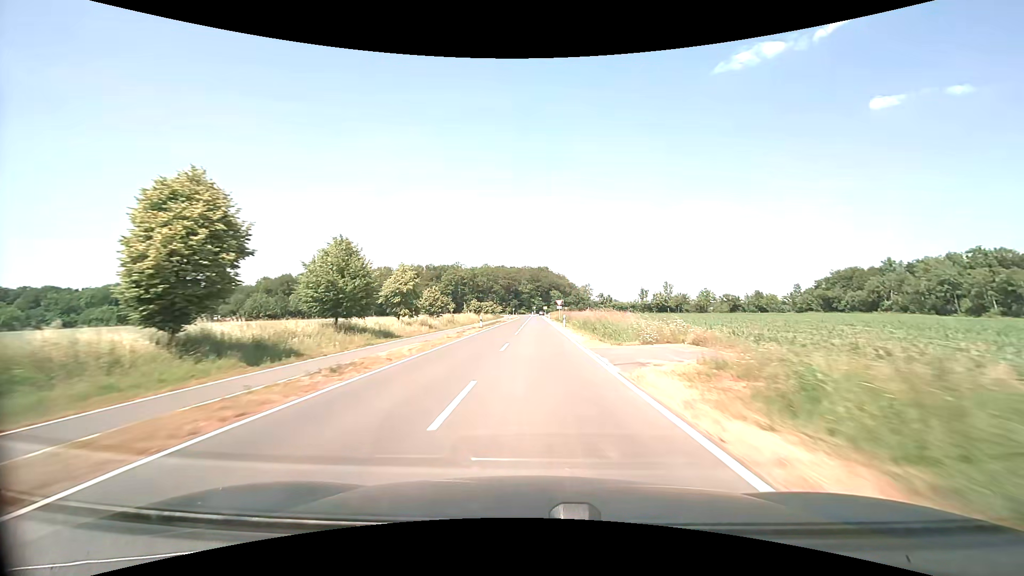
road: tertiary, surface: asphalt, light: Day
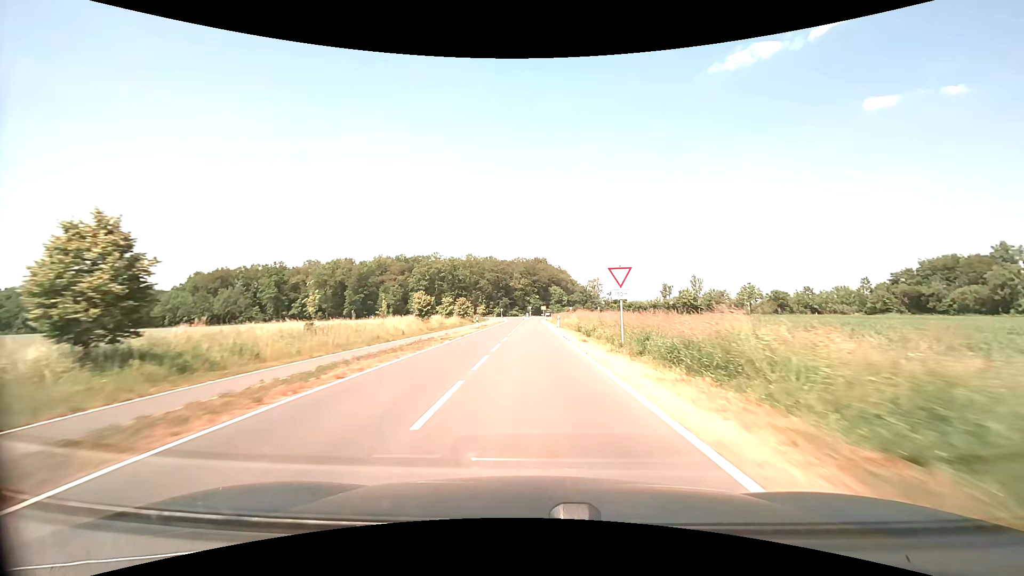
(+0.2, +48.5) m; +1°
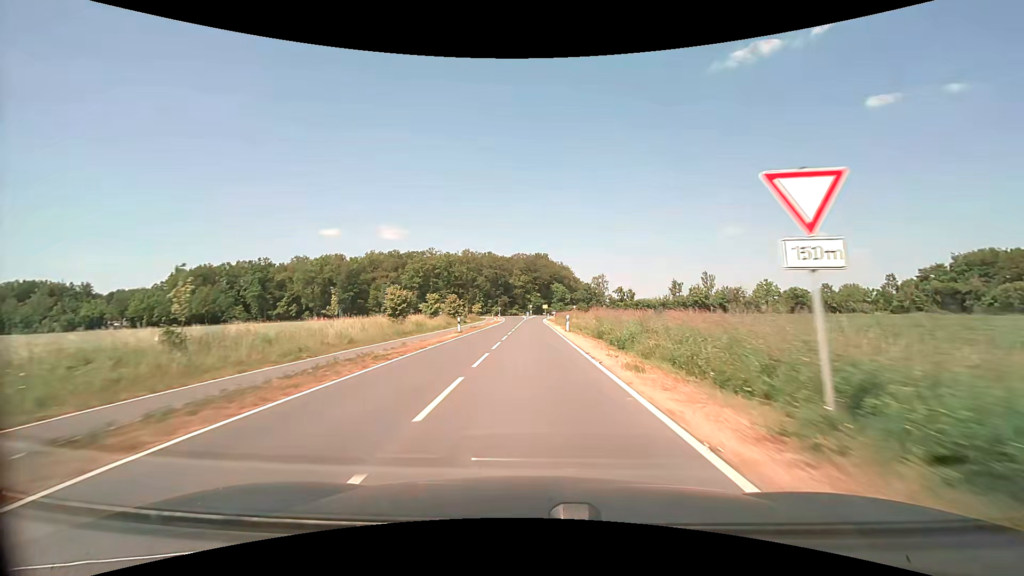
(0.0, +11.5) m; 0°
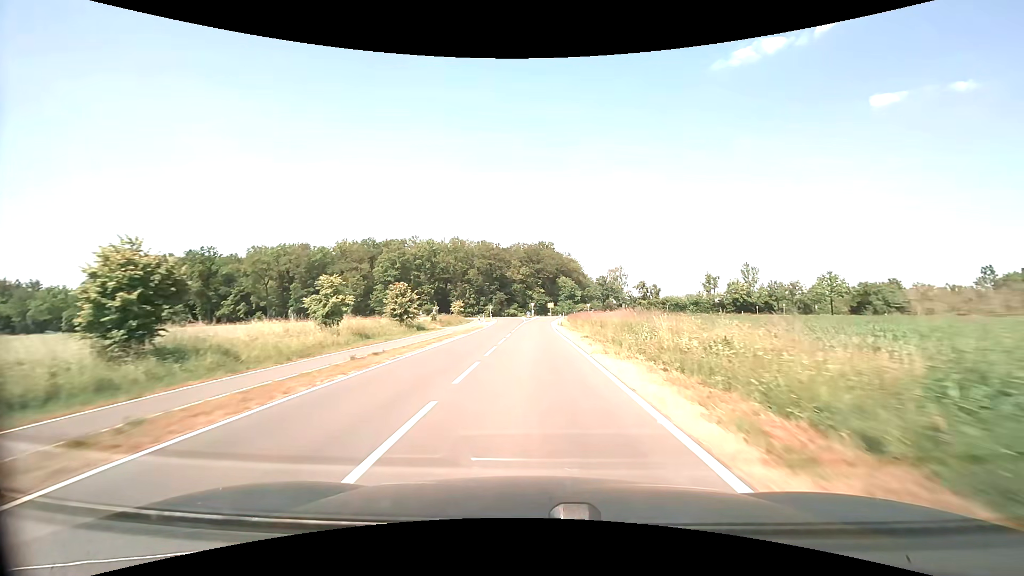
(-0.1, +32.3) m; 0°
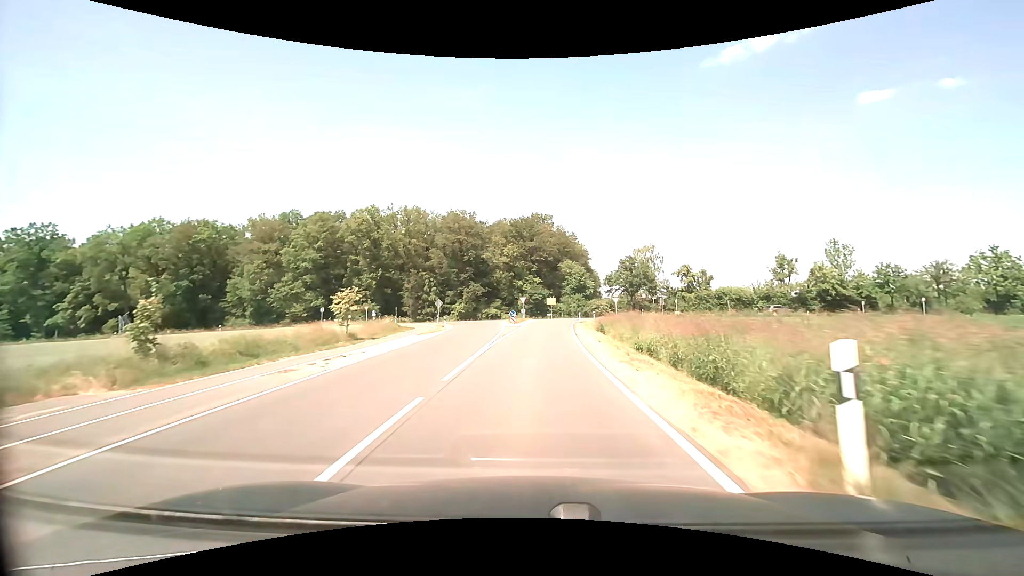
(+0.2, +46.9) m; +1°
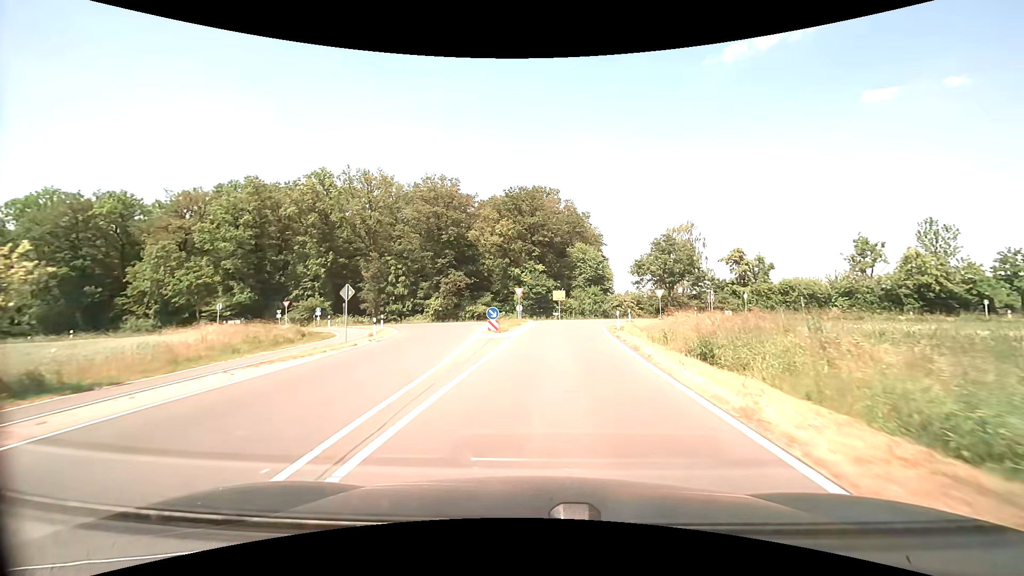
(-0.1, +23.7) m; 0°
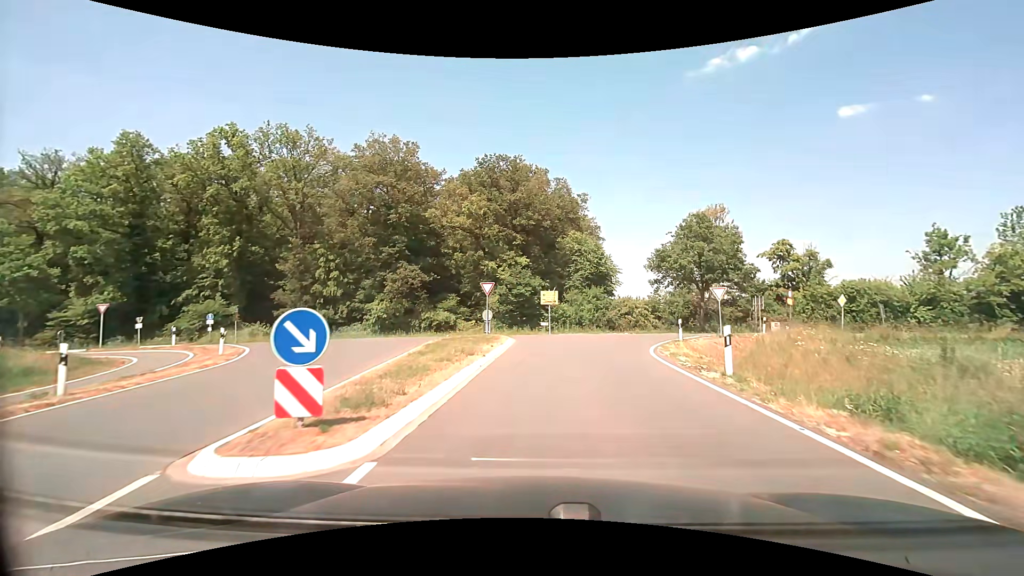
(+0.3, +18.4) m; +2°
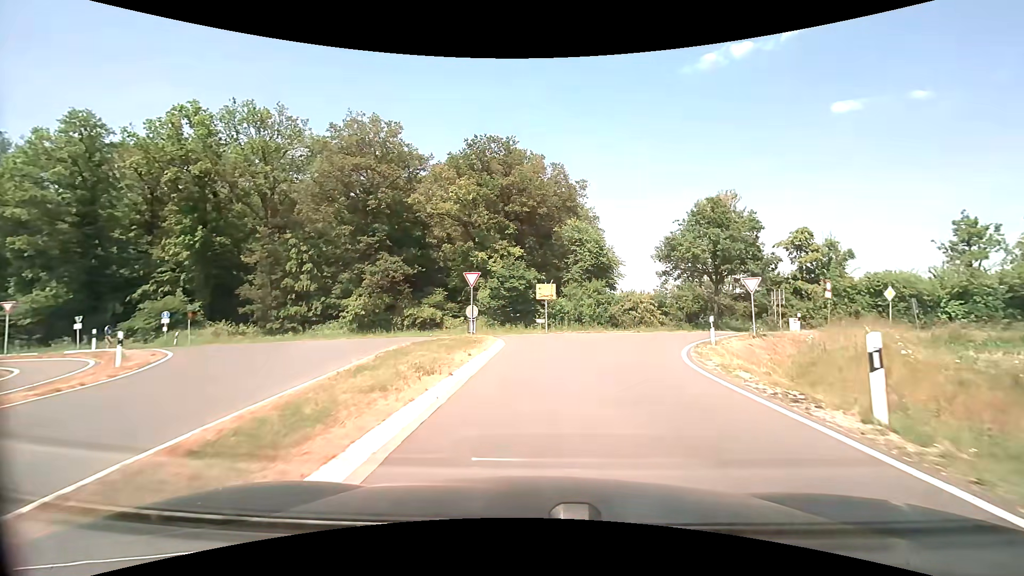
(0.0, +4.8) m; 0°
(0, +10) (0, +20) (-2, +30) (-10, +35) (-20, +35) (-30, +34) (-40, +33) (-50, +32) (-60, +31) (-70, +30) m
